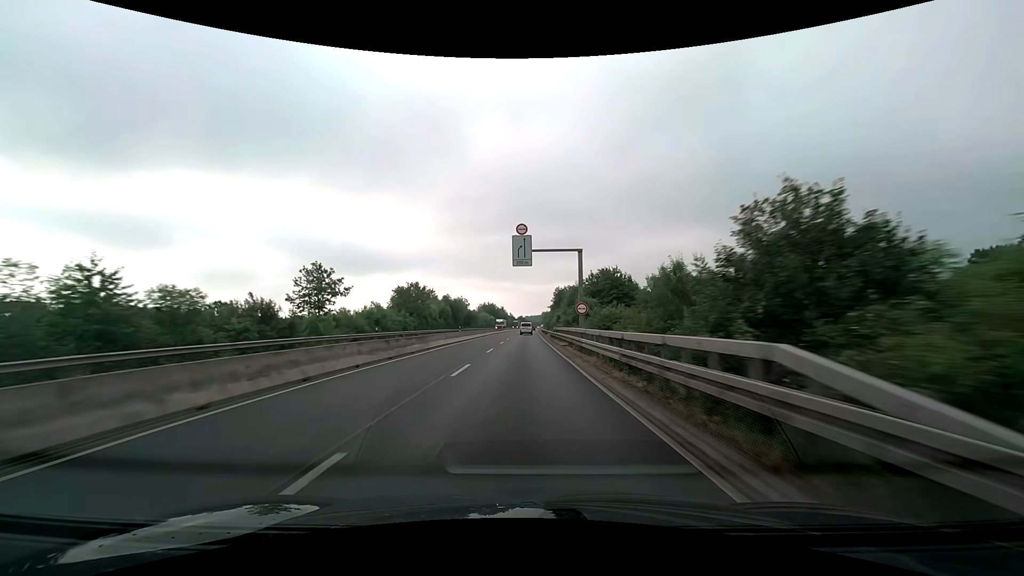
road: trunk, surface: asphalt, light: Day
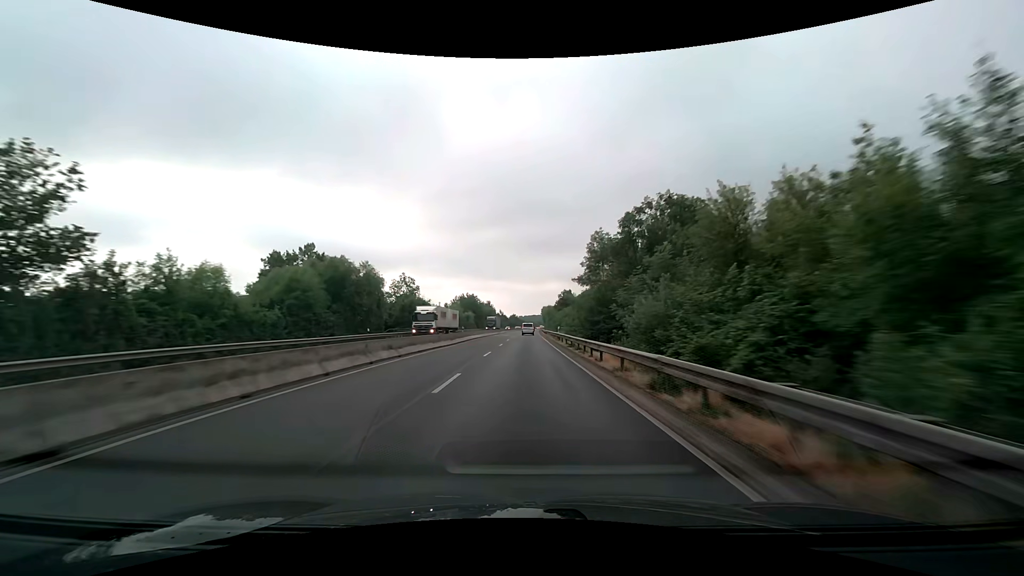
(+0.6, +63.3) m; +1°
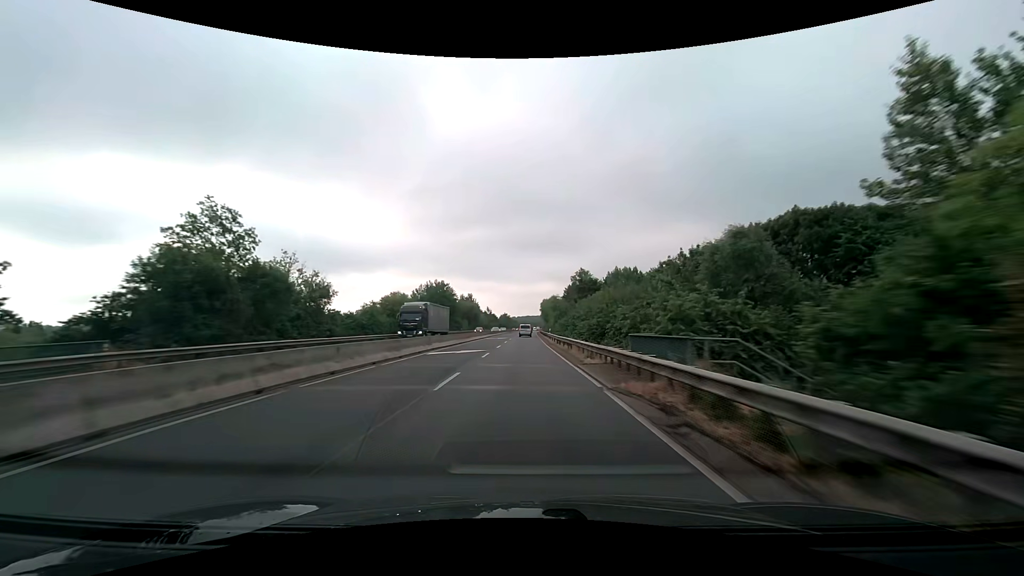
(+0.3, +47.5) m; +1°
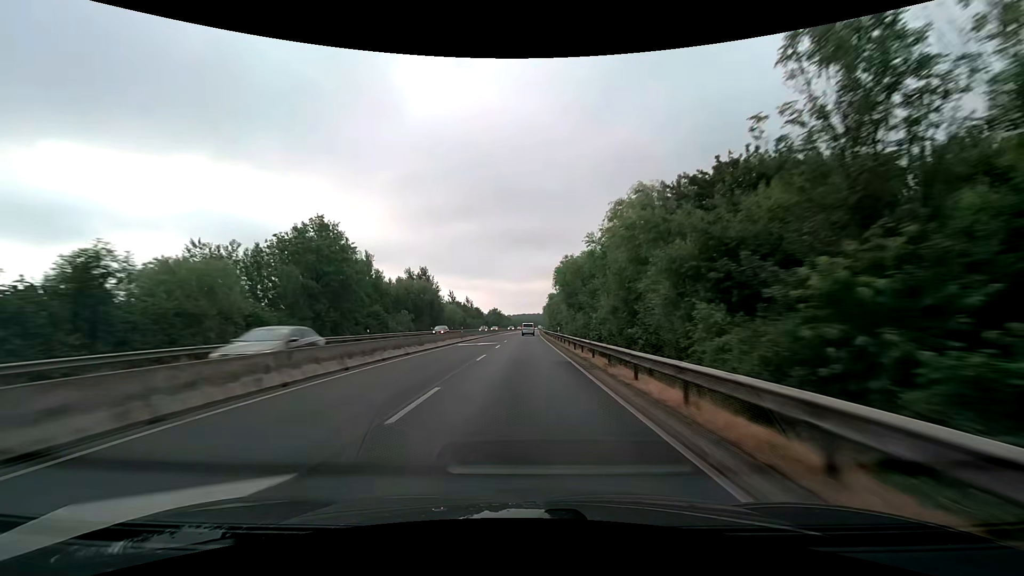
(+0.3, +63.3) m; 0°
(0, +10) (0, +20) (0, +30) (0, +40) (0, +50) (0, +60) (0, +70) (+1, +80) (+1, +90) (+1, +100) m
